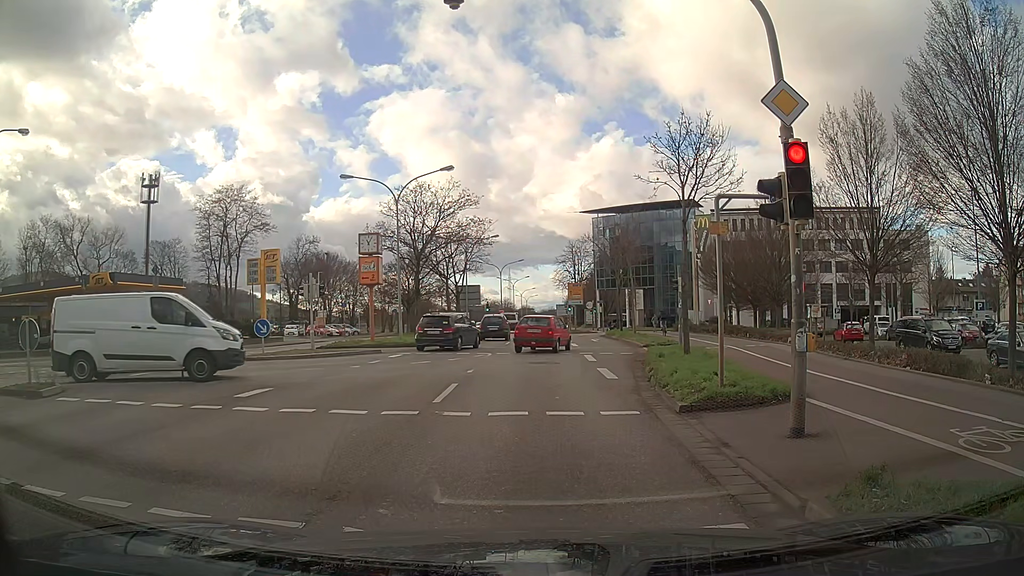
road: primary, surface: asphalt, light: Day
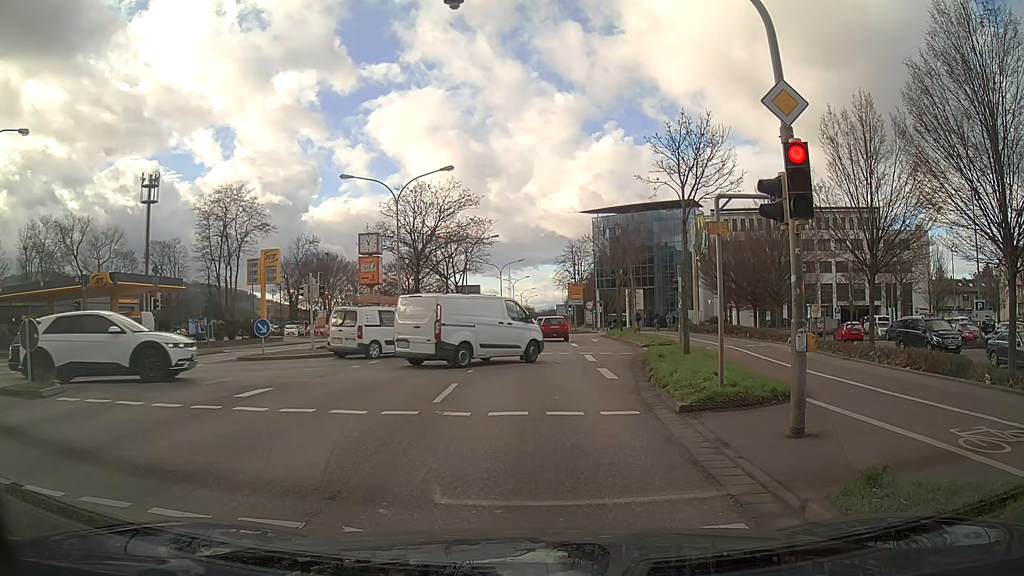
(0.0, 0.0) m; 0°
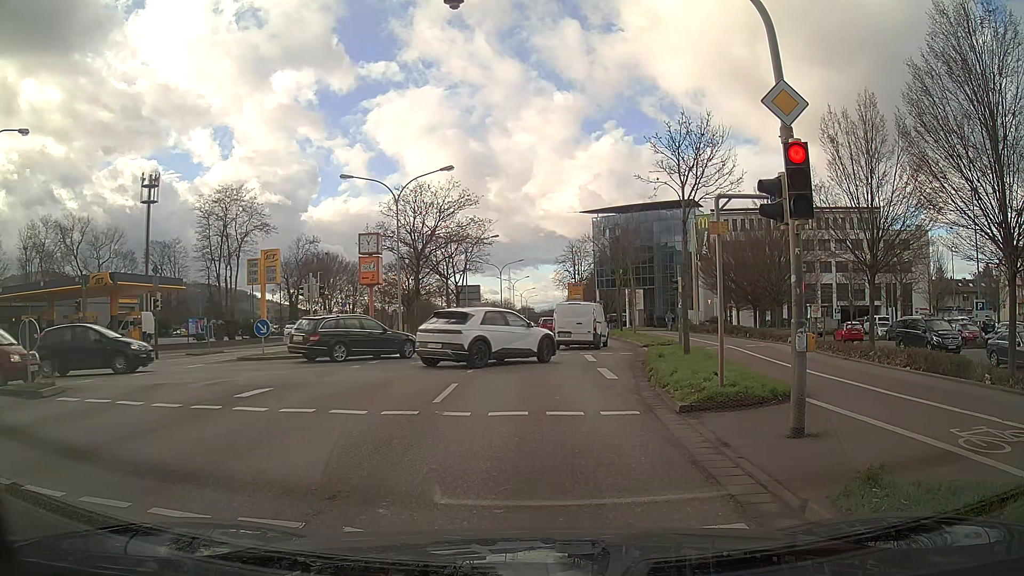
(0.0, 0.0) m; 0°
(0, +10) (0, +20) (+1, +30) (+1, +40) (+1, +50) (+1, +60) (+2, +70) (+2, +80) (+2, +90) (+3, +100) m
